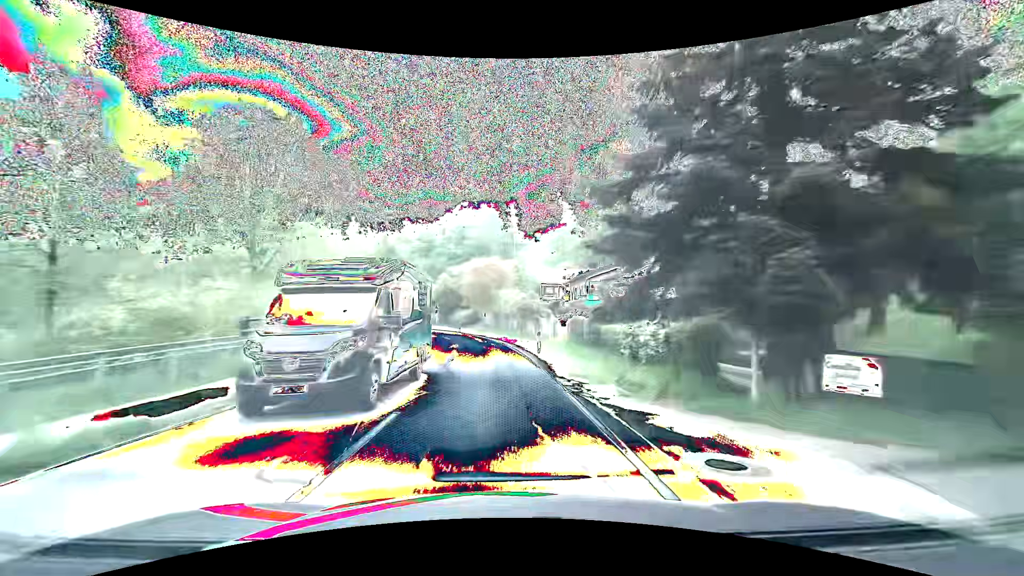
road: secondary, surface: asphalt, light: Day
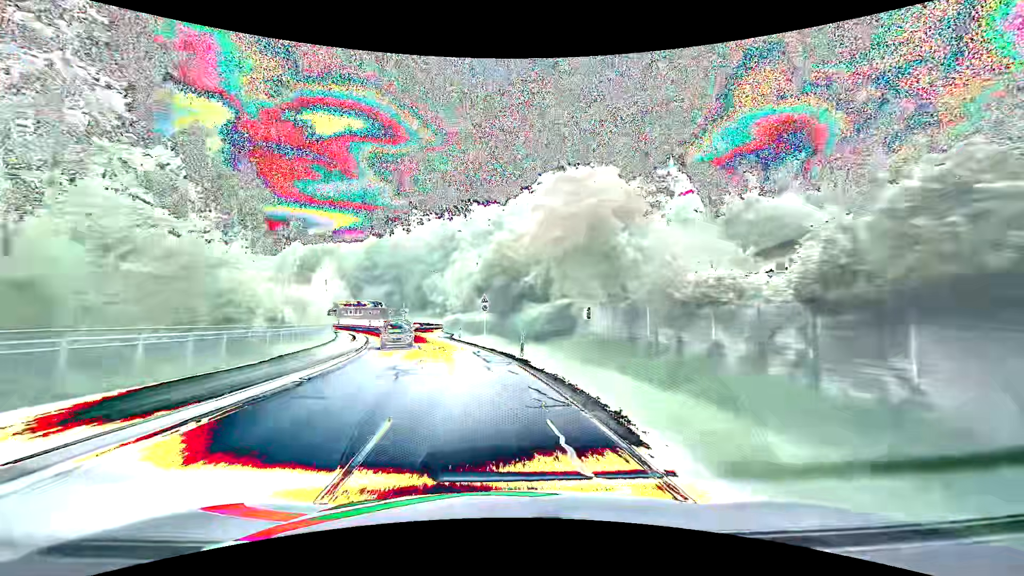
(-2.6, +37.0) m; -10°
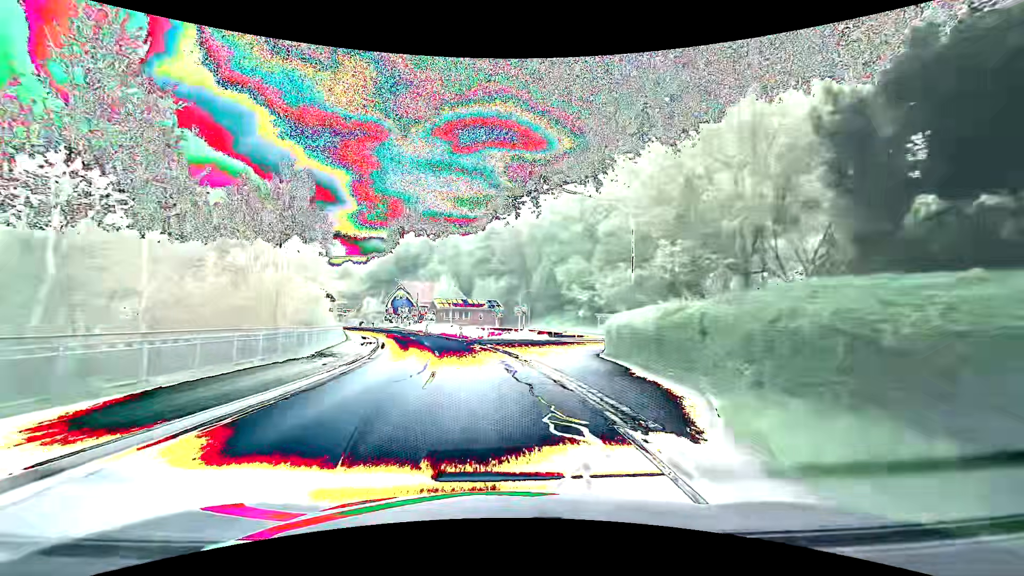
(-5.8, +40.2) m; -16°
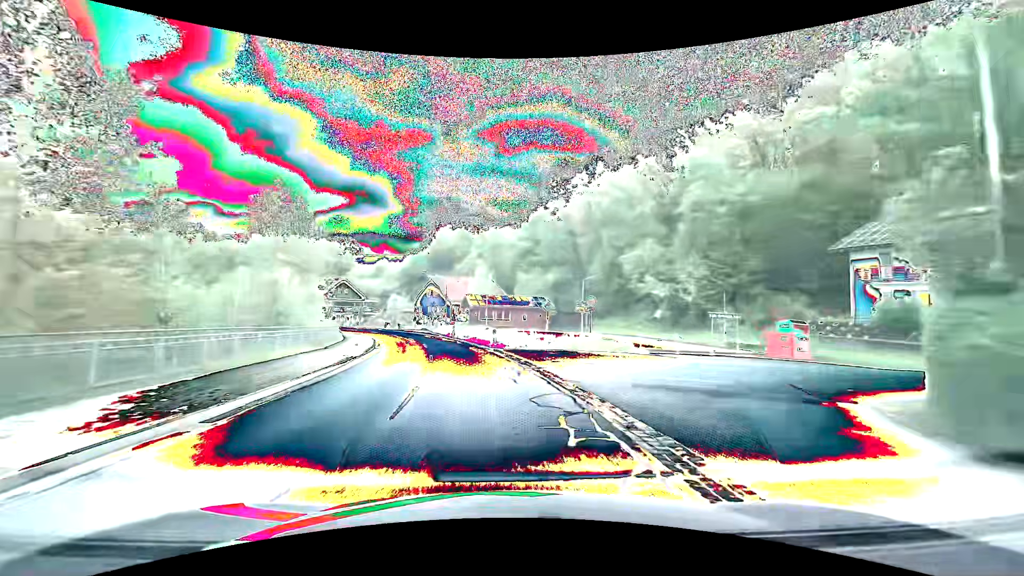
(-0.7, +15.5) m; -5°
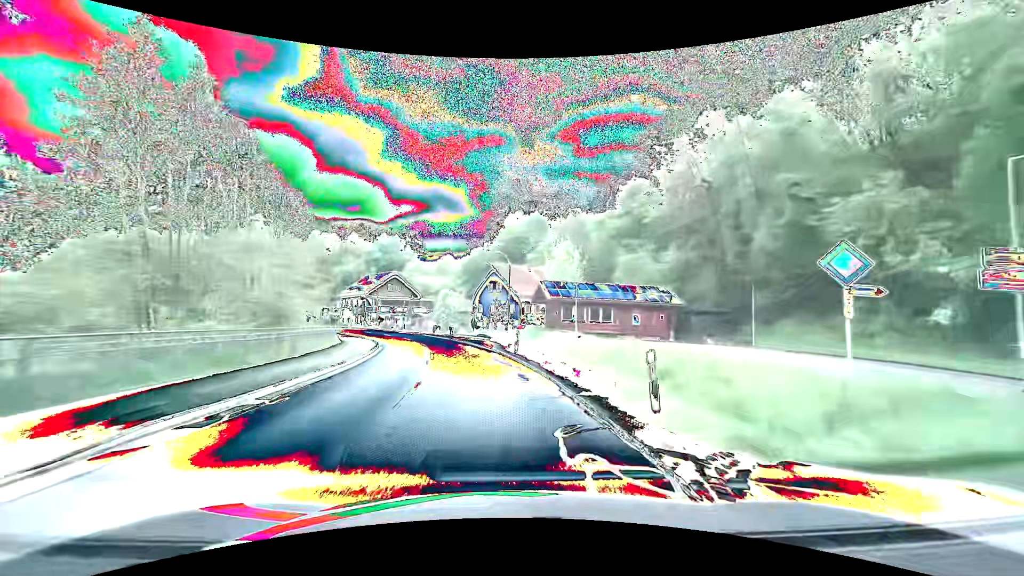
(-1.7, +23.0) m; -8°
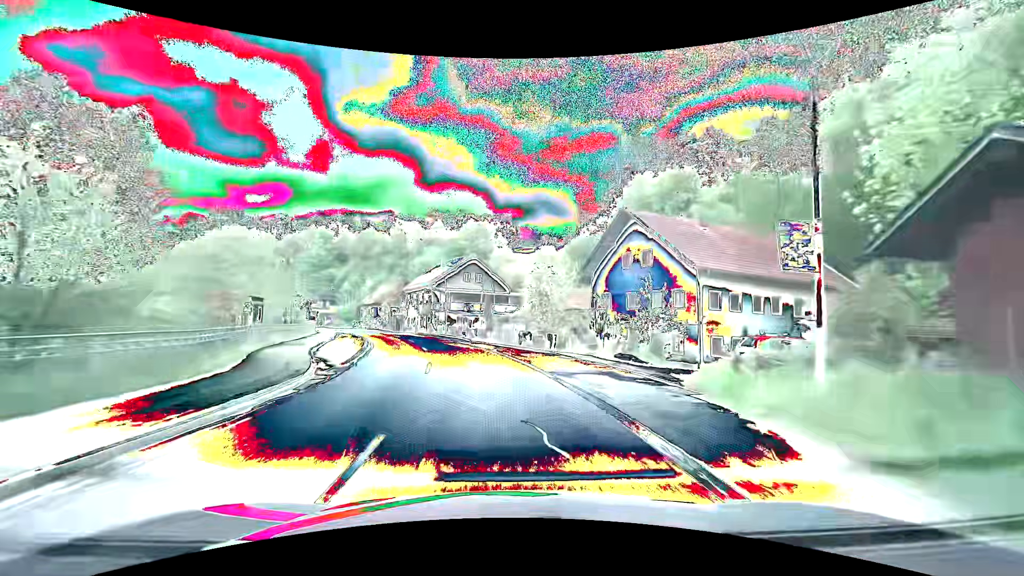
(-3.1, +30.2) m; -12°
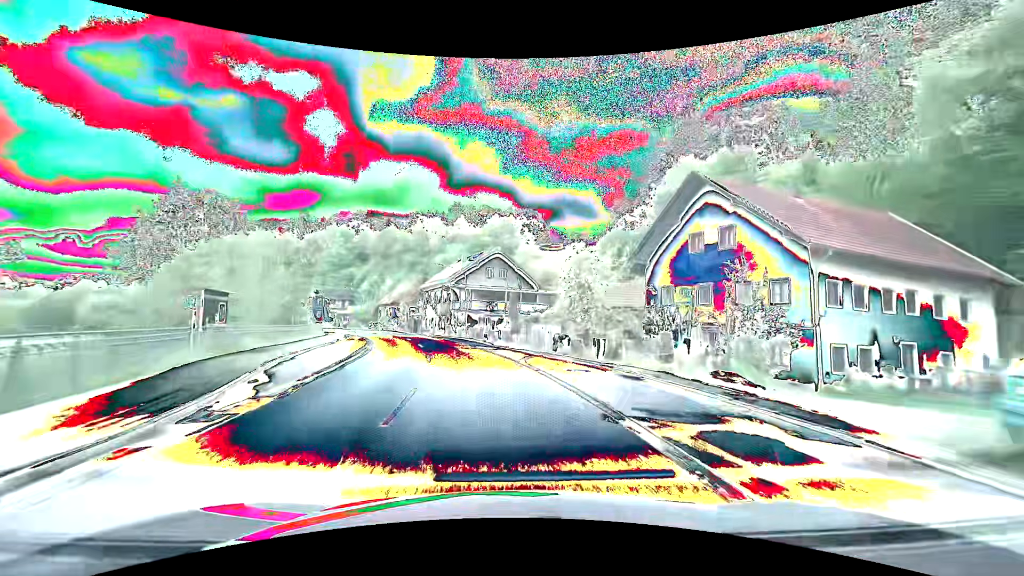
(-0.2, +7.6) m; -3°
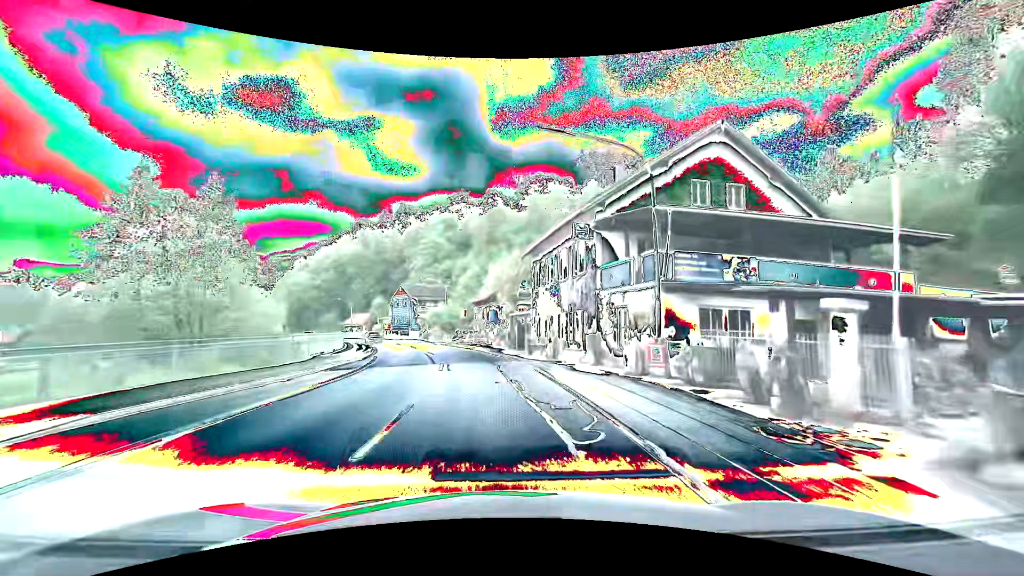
(-5.0, +37.5) m; -14°
(0, +10) (-1, +20) (-3, +30) (-5, +40) (-8, +49) (-11, +59) (-15, +68) (-20, +77) (-24, +85) (-30, +94) m
